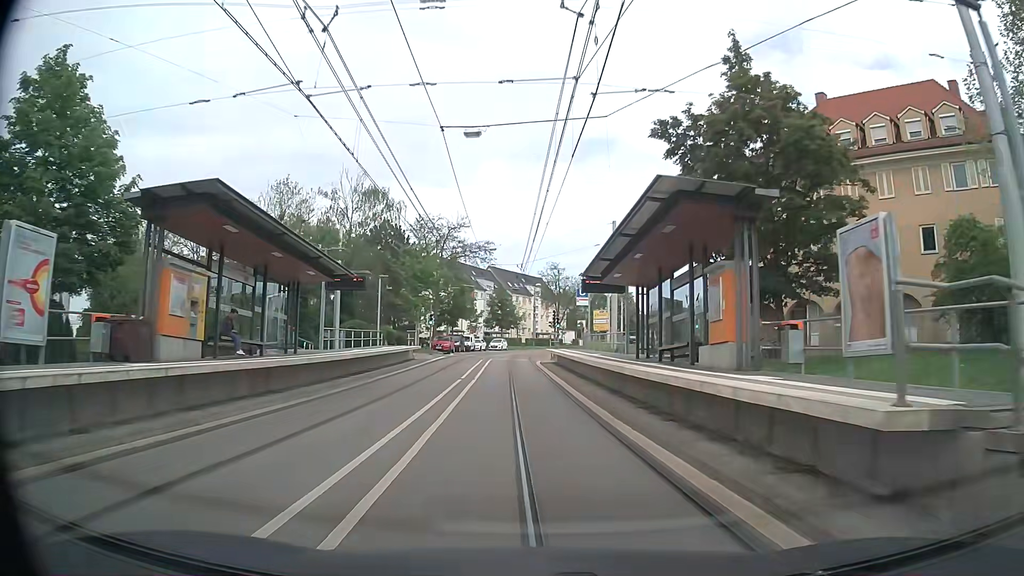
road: secondary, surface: asphalt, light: Day
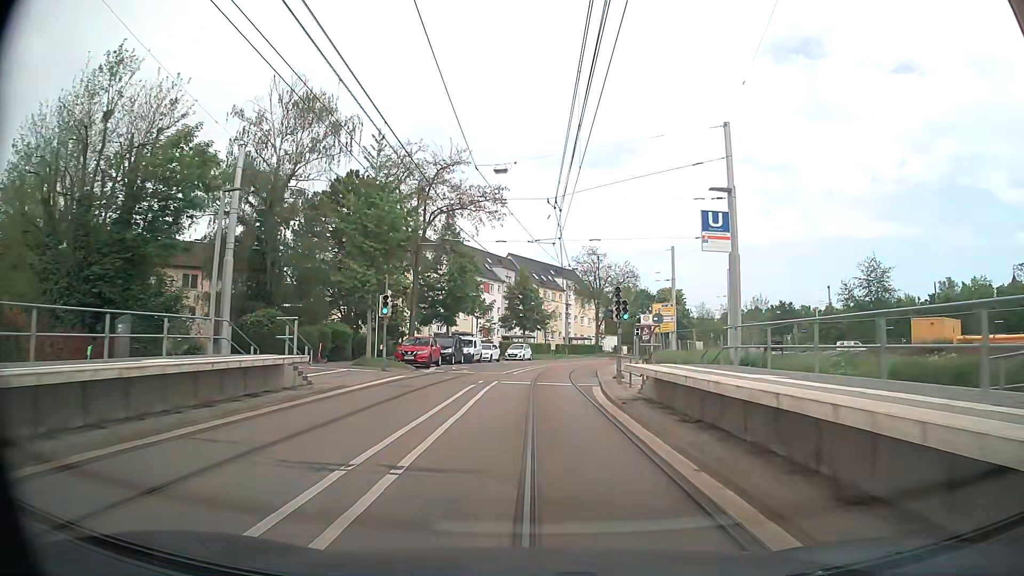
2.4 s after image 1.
(-0.6, +25.5) m; -2°
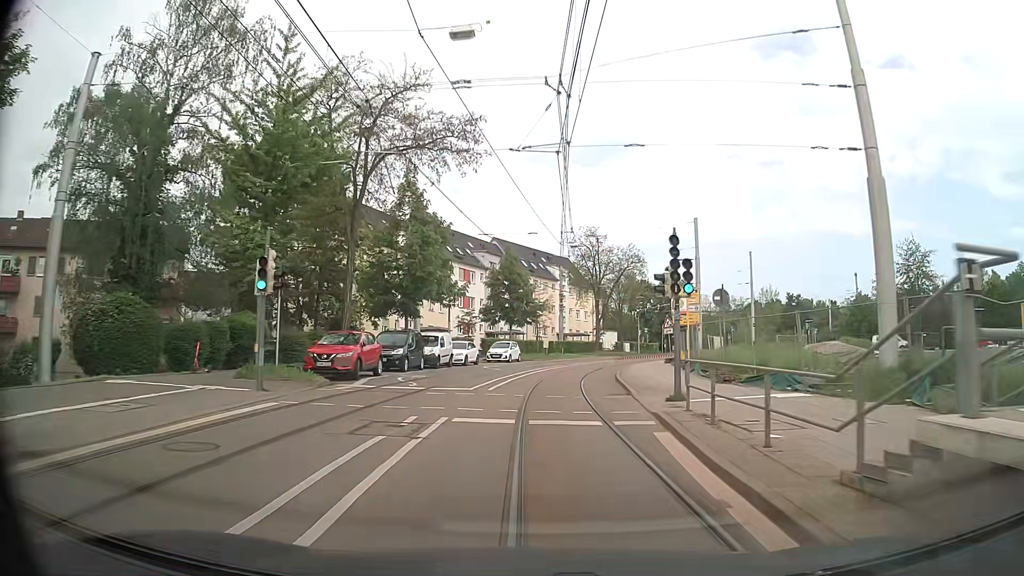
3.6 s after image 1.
(0.0, +12.8) m; +1°
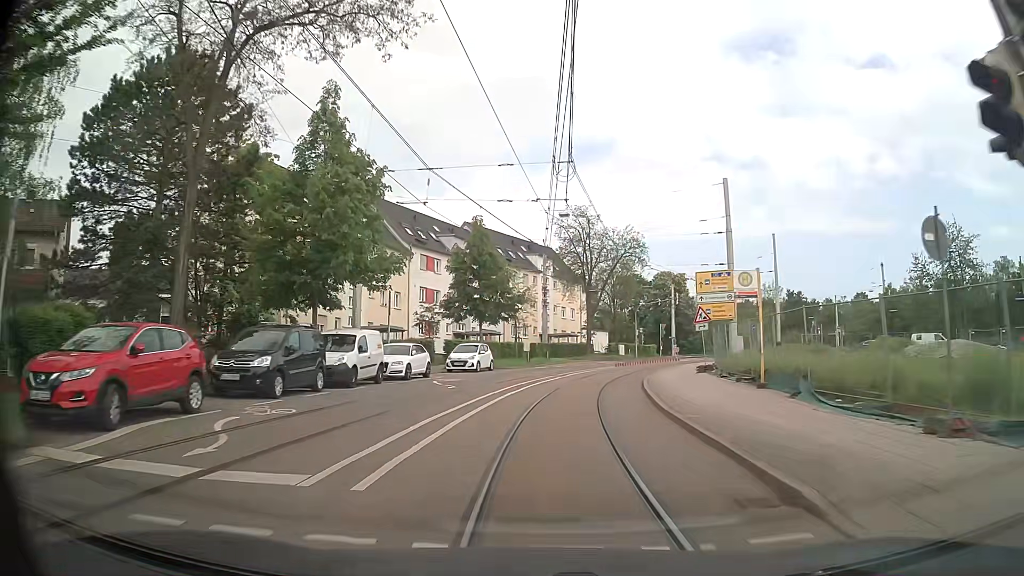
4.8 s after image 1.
(+0.1, +12.8) m; +1°
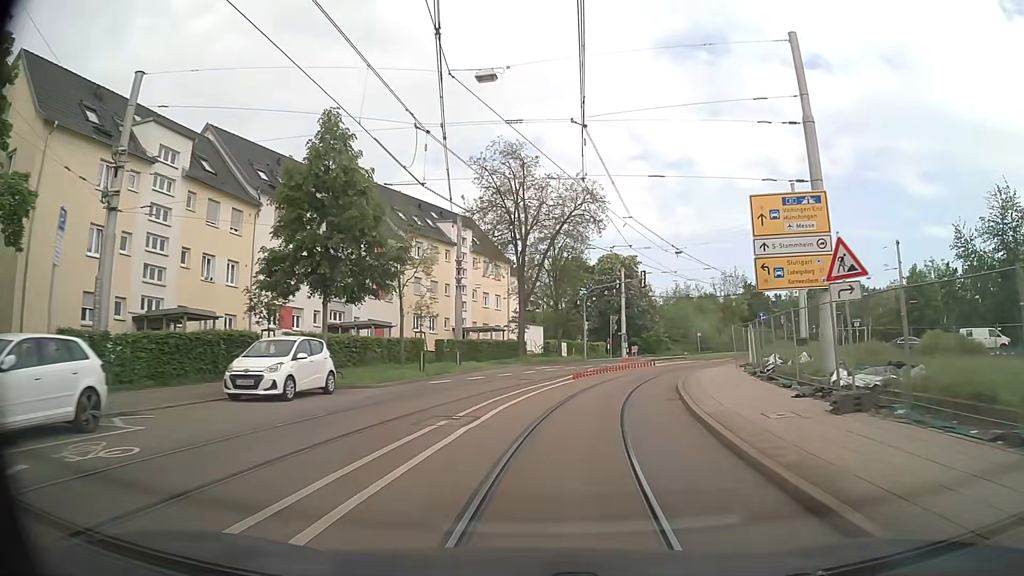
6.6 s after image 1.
(+1.0, +19.3) m; +6°
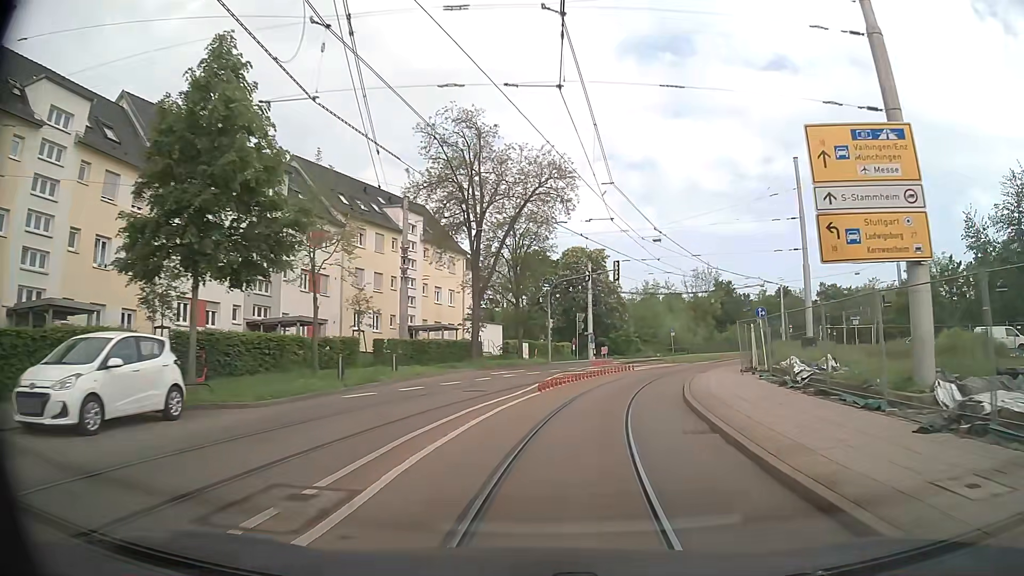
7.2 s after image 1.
(+0.2, +6.5) m; +3°
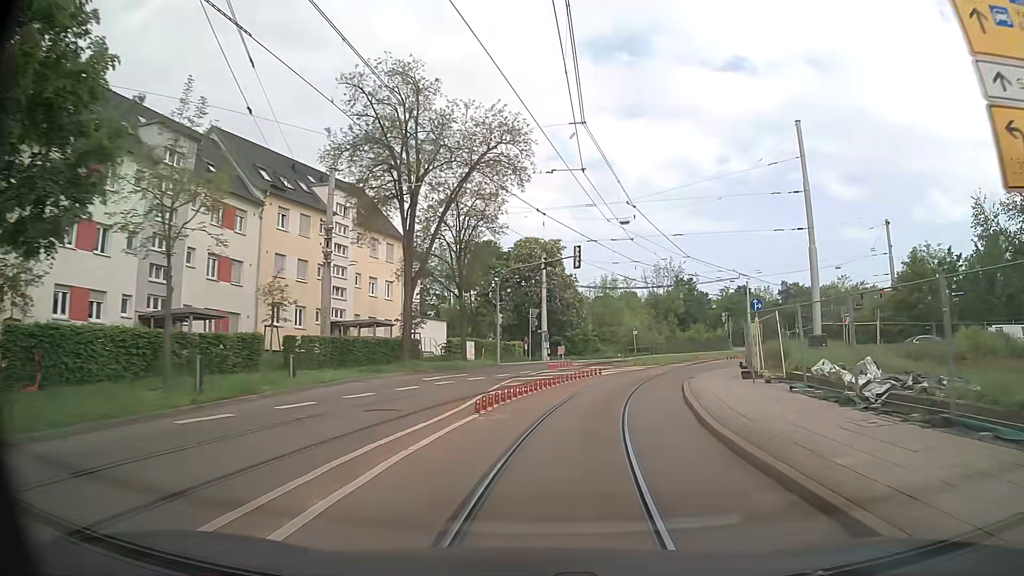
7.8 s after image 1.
(+0.2, +6.5) m; +4°
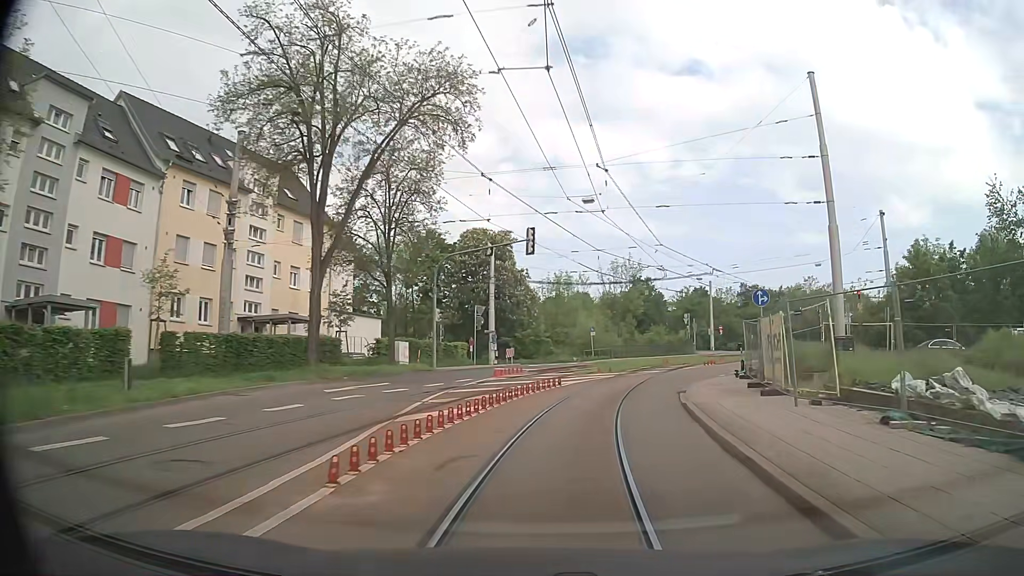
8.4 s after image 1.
(+0.3, +6.5) m; +4°
